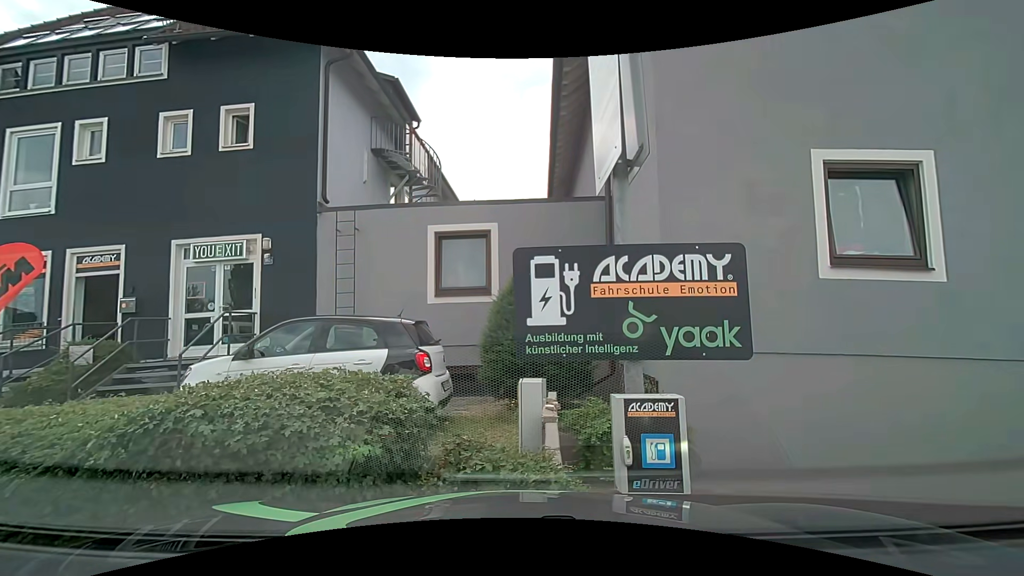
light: Day
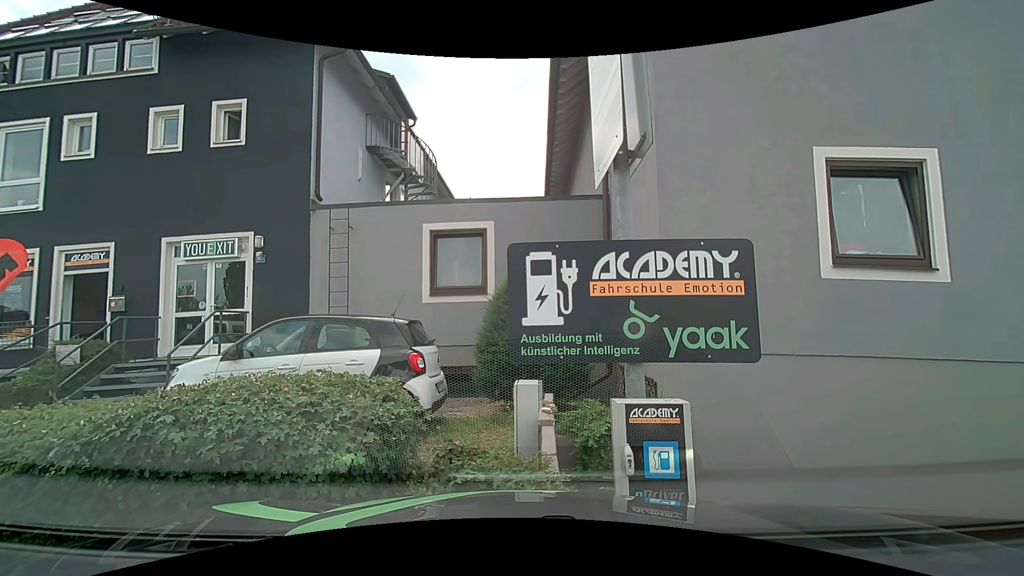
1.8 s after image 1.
(0.0, +0.2) m; 0°
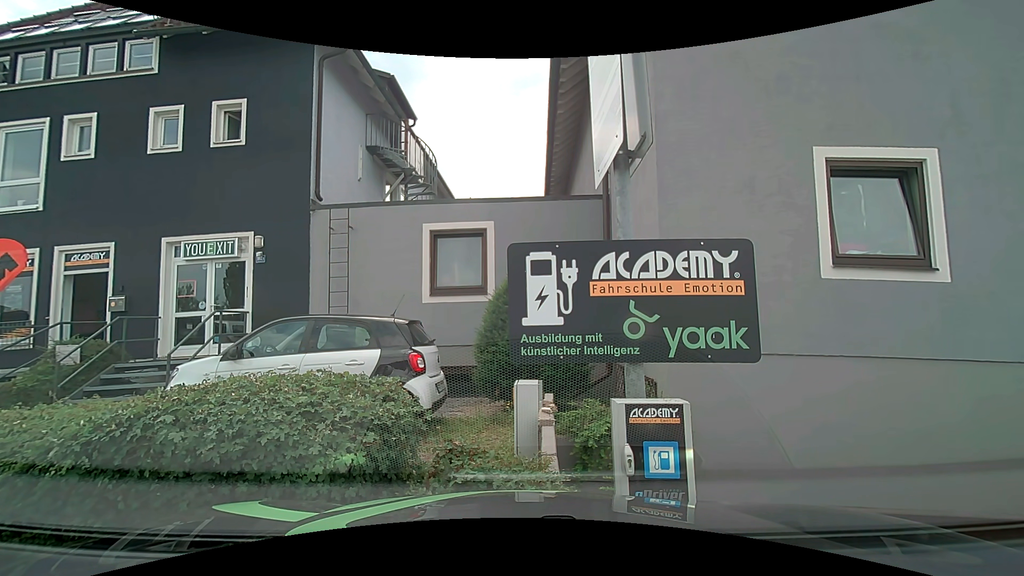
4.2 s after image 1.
(0.0, 0.0) m; 0°
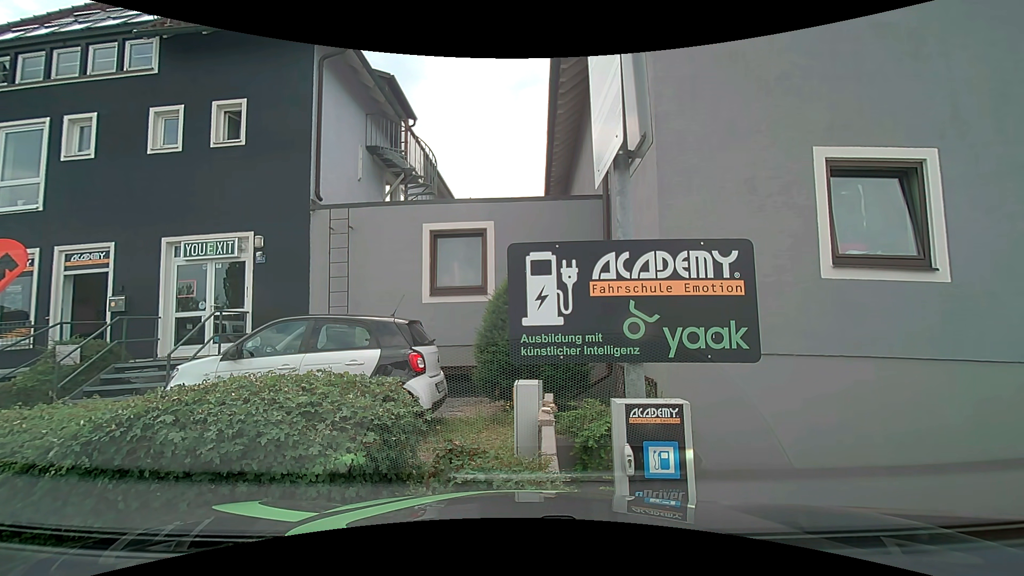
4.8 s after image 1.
(0.0, 0.0) m; 0°
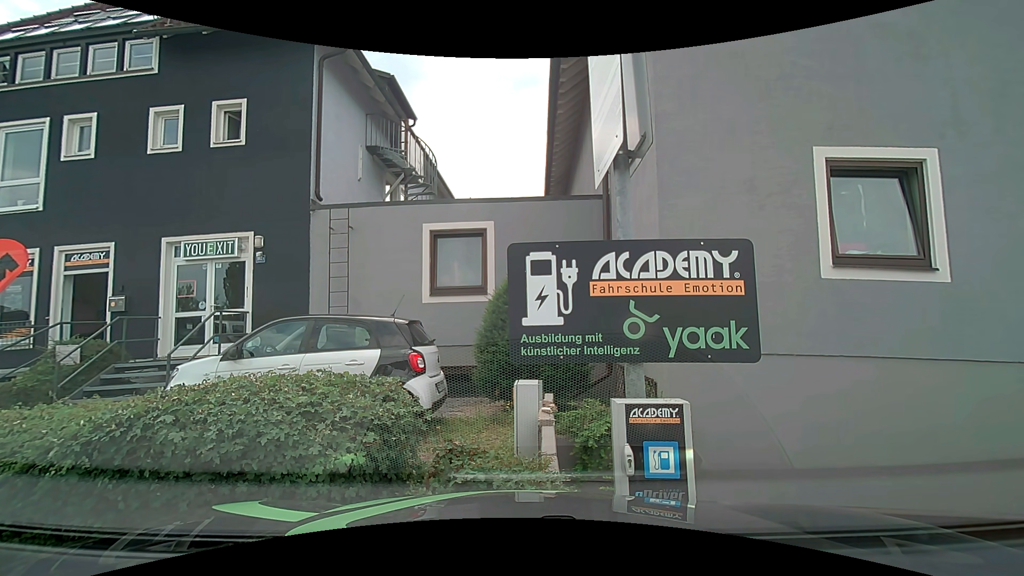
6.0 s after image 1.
(0.0, 0.0) m; 0°
